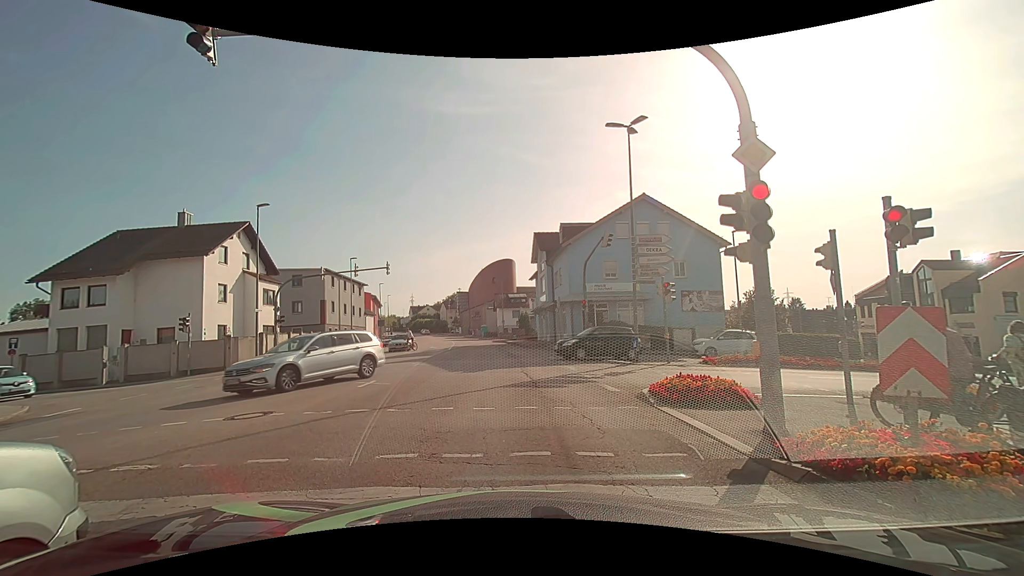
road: tertiary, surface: asphalt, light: Day
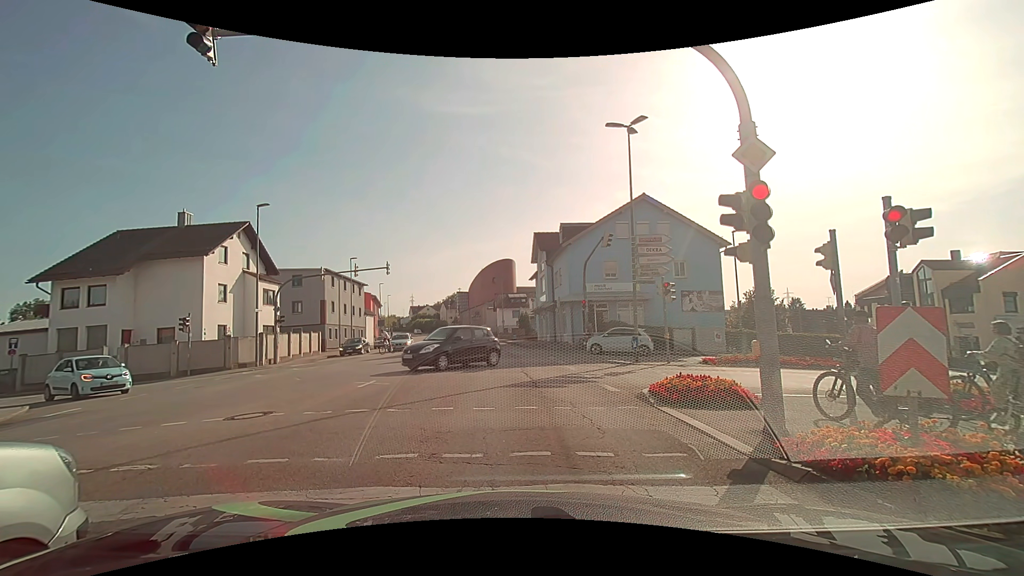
(0.0, 0.0) m; 0°
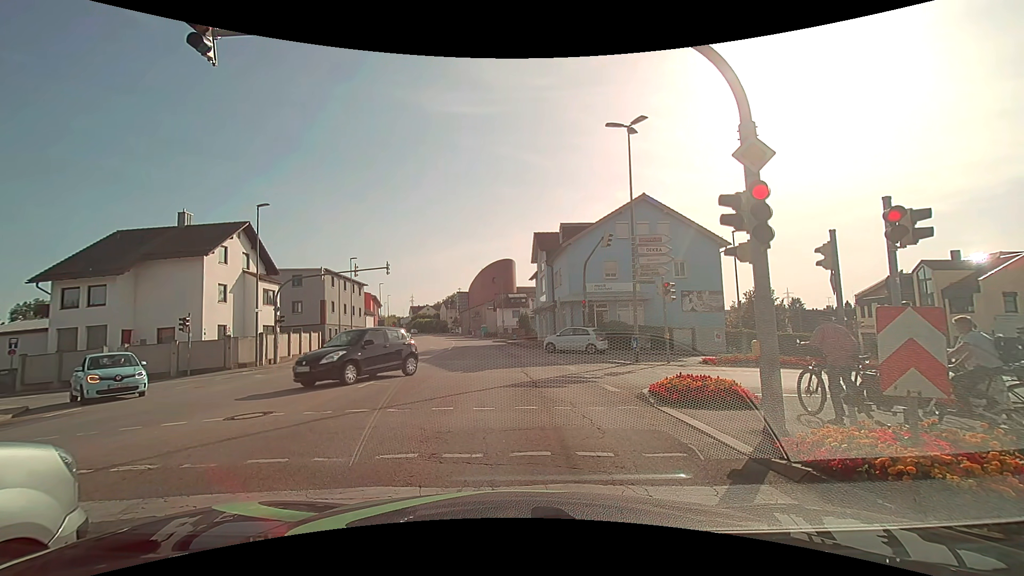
(0.0, 0.0) m; 0°
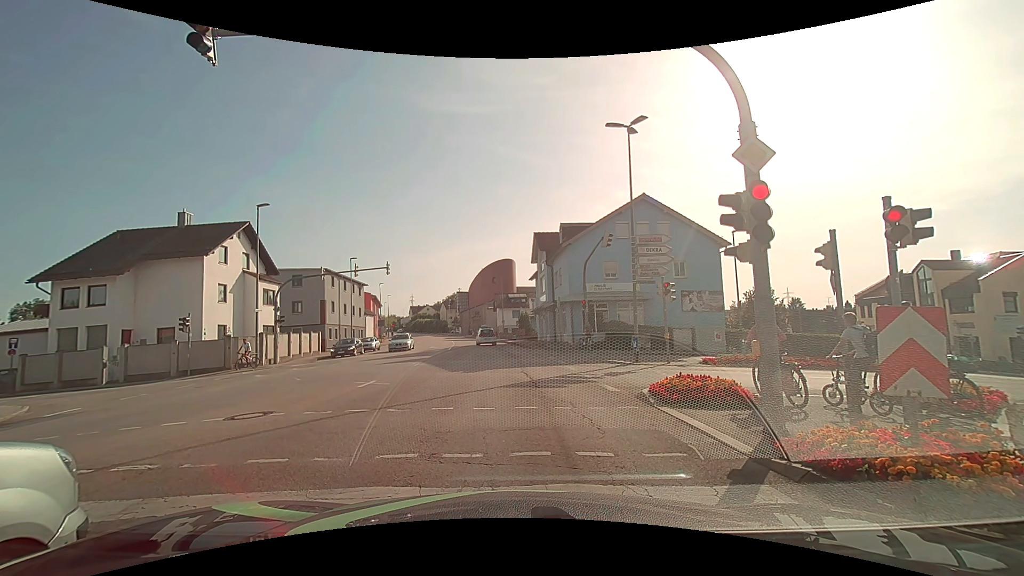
(0.0, 0.0) m; 0°
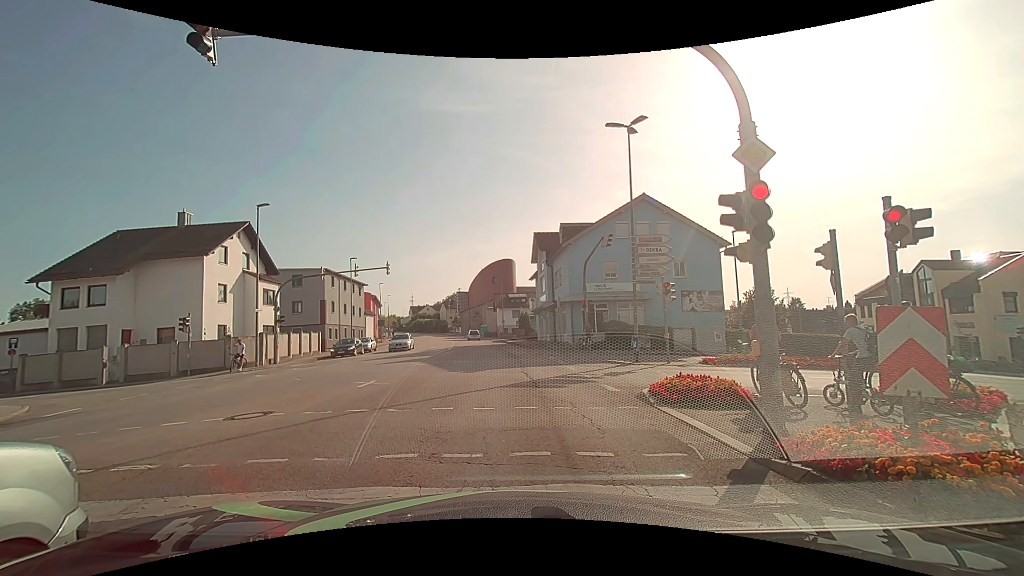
(0.0, 0.0) m; 0°
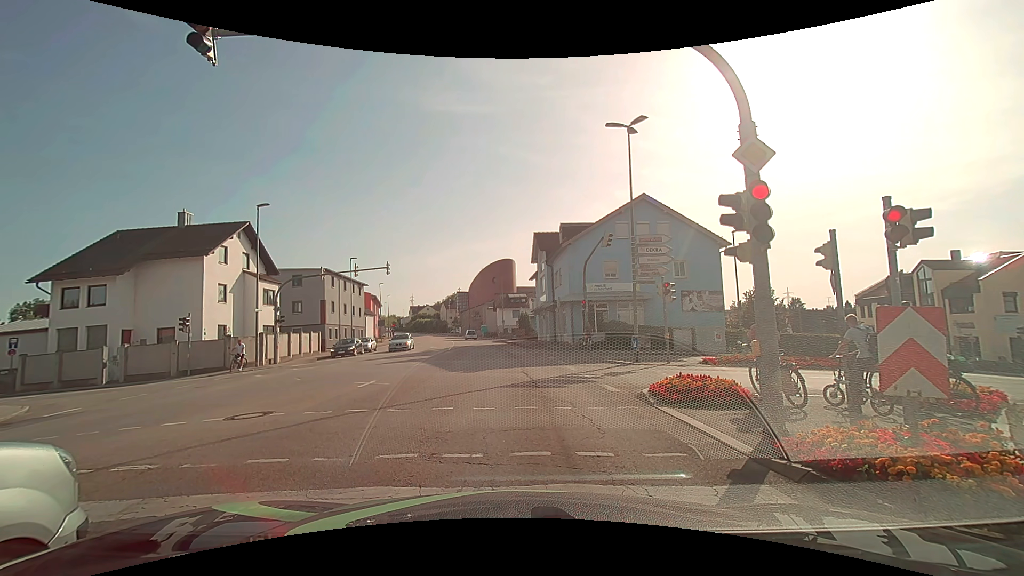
(0.0, 0.0) m; 0°
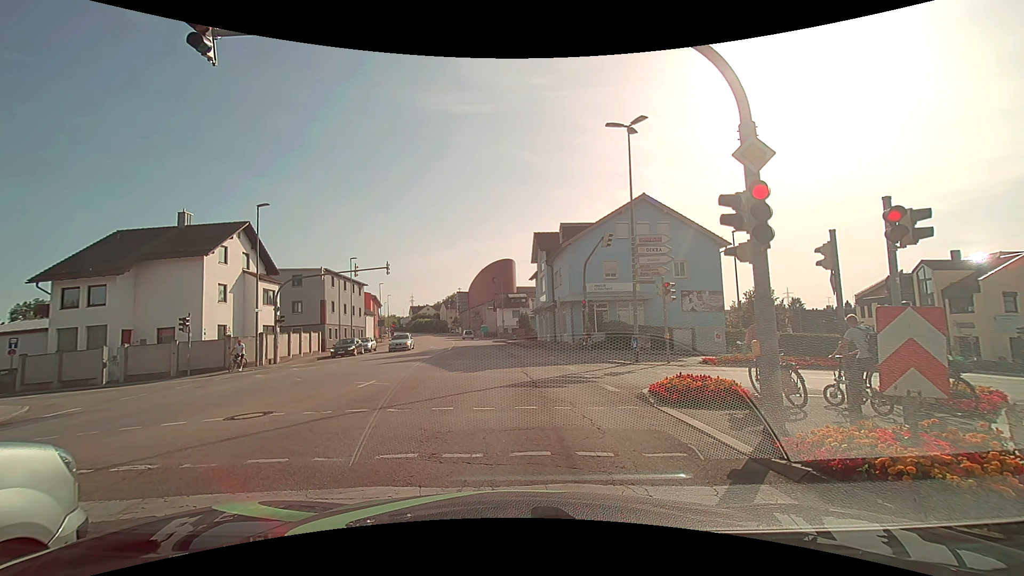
(0.0, 0.0) m; 0°
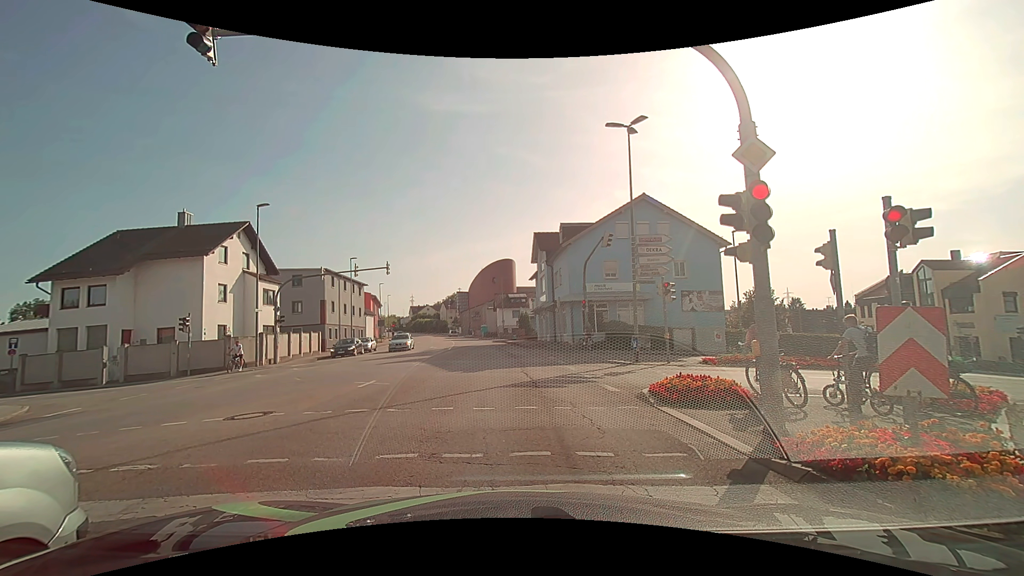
(0.0, 0.0) m; 0°
(0, +10) (0, +20) (-1, +30) (-2, +40) (-3, +50) (-5, +60) (-6, +70) (-8, +79) (-10, +89) (-12, +99) m
